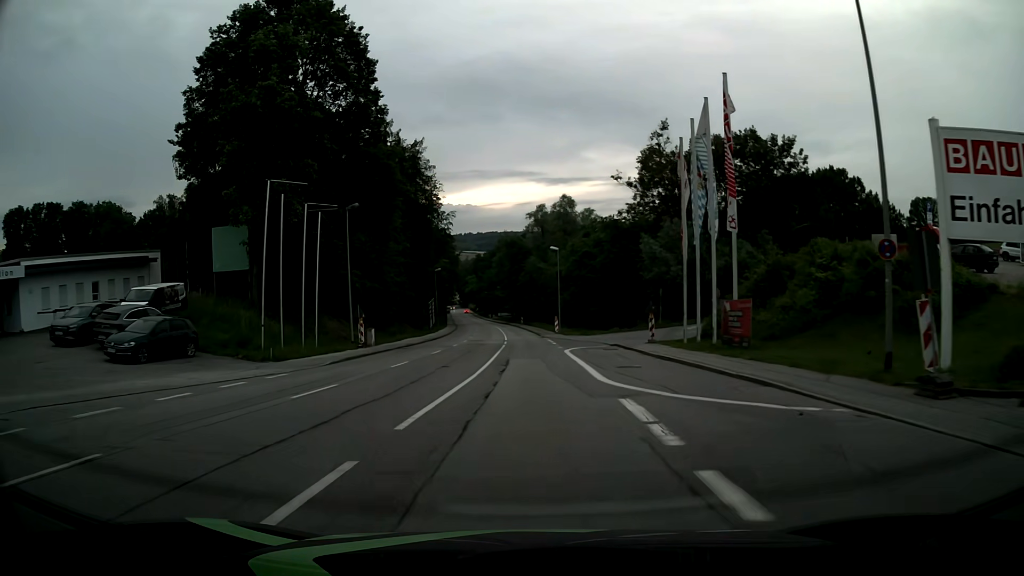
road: tertiary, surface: asphalt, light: Day
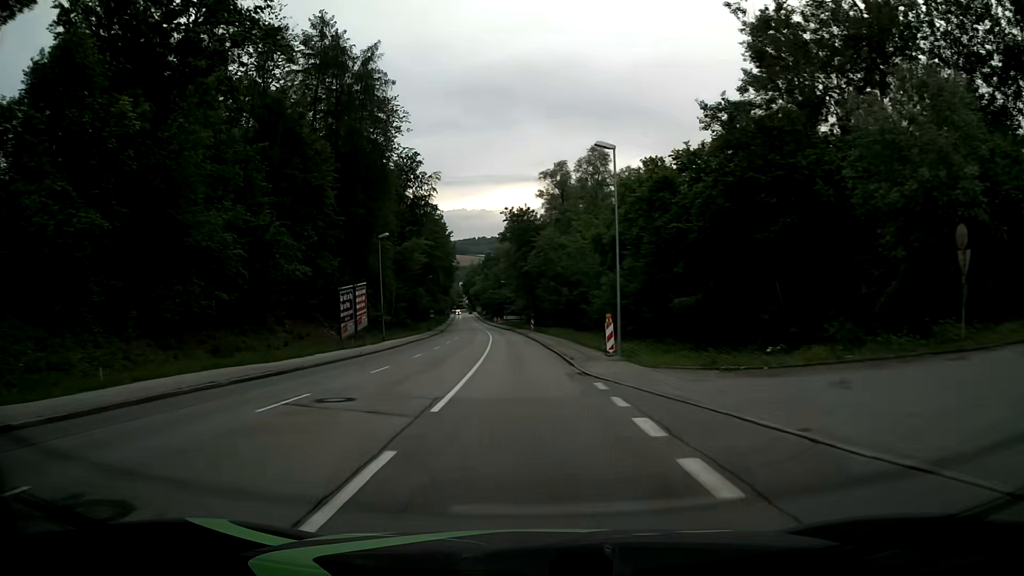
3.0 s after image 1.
(-0.2, +38.1) m; -1°
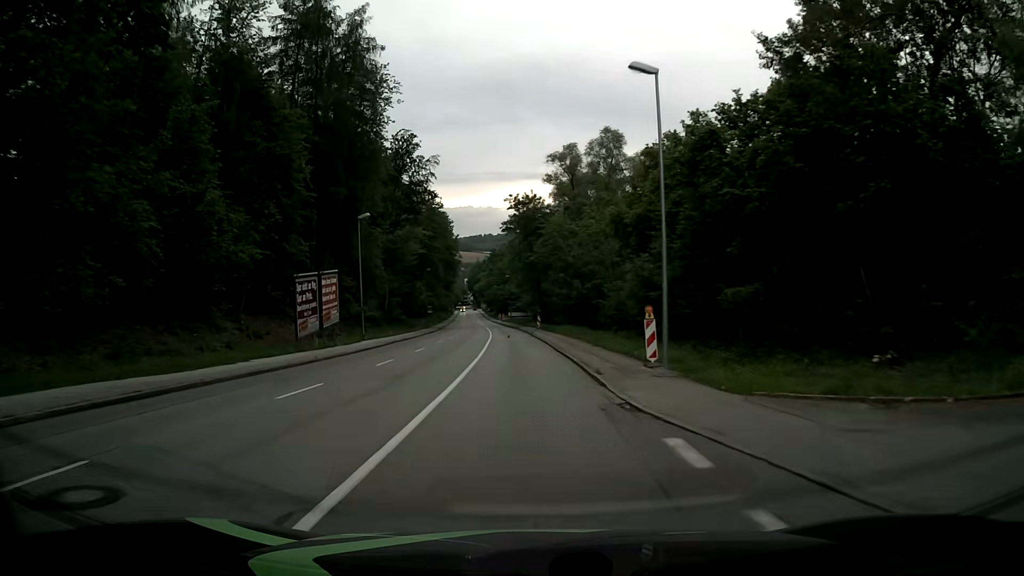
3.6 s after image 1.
(-0.1, +7.9) m; -1°
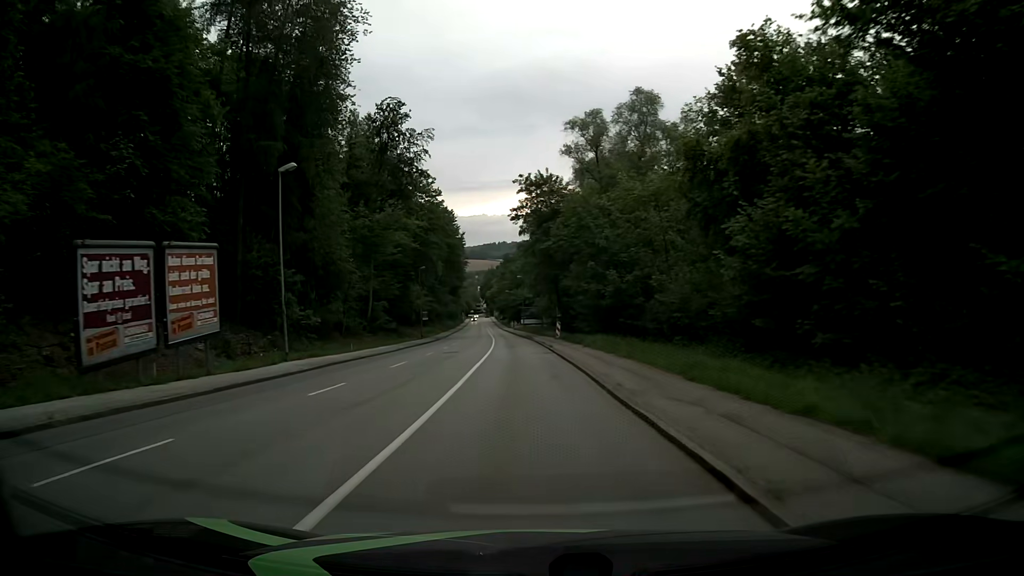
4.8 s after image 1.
(-0.2, +16.1) m; -2°
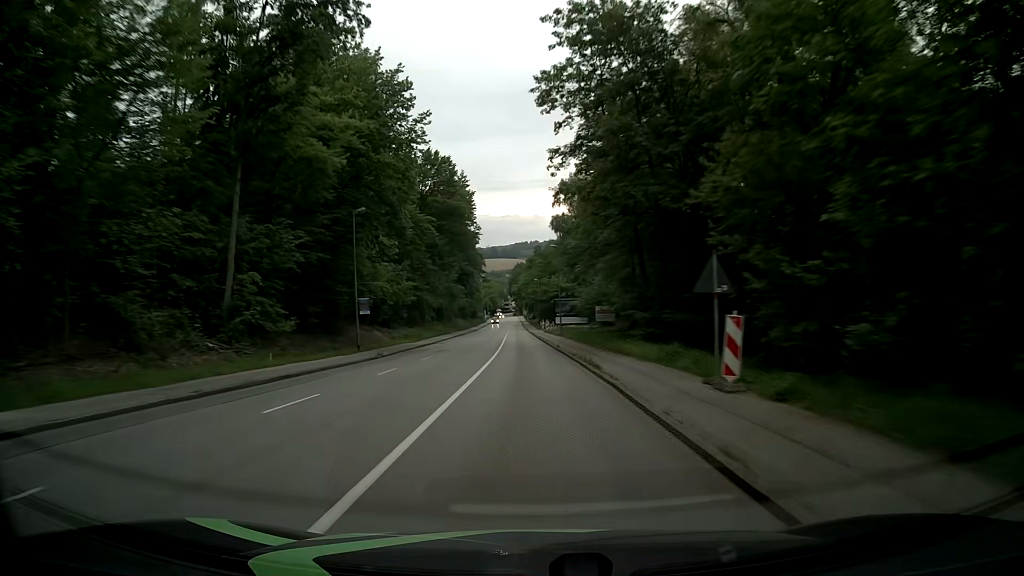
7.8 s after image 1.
(-0.7, +39.3) m; -2°
(0, +10) (0, +20) (-1, +30) (-1, +40) (-1, +50) (-1, +60) (-2, +70) (-2, +80) (-2, +90) (-3, +100) m
